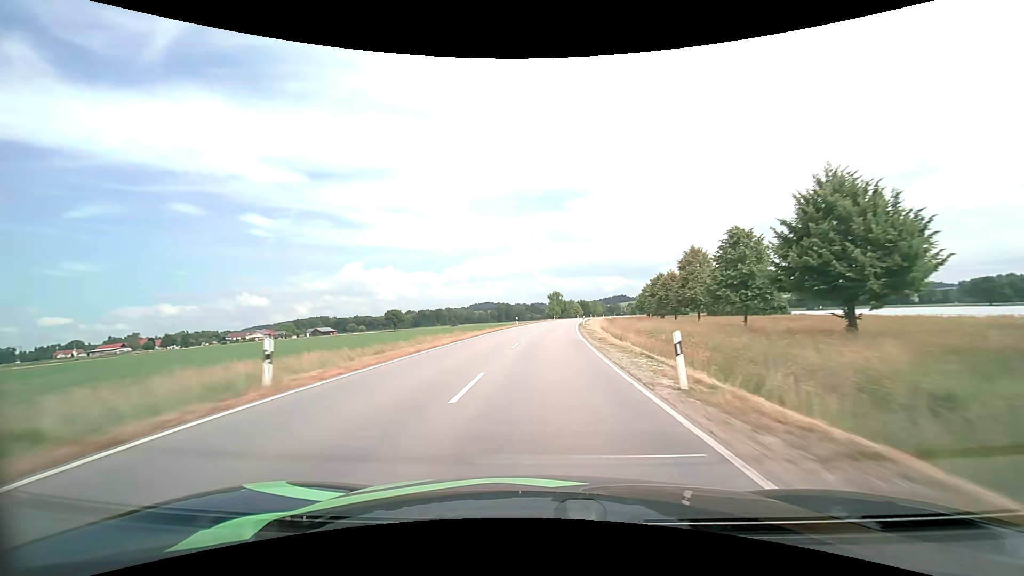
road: tertiary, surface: asphalt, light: Day
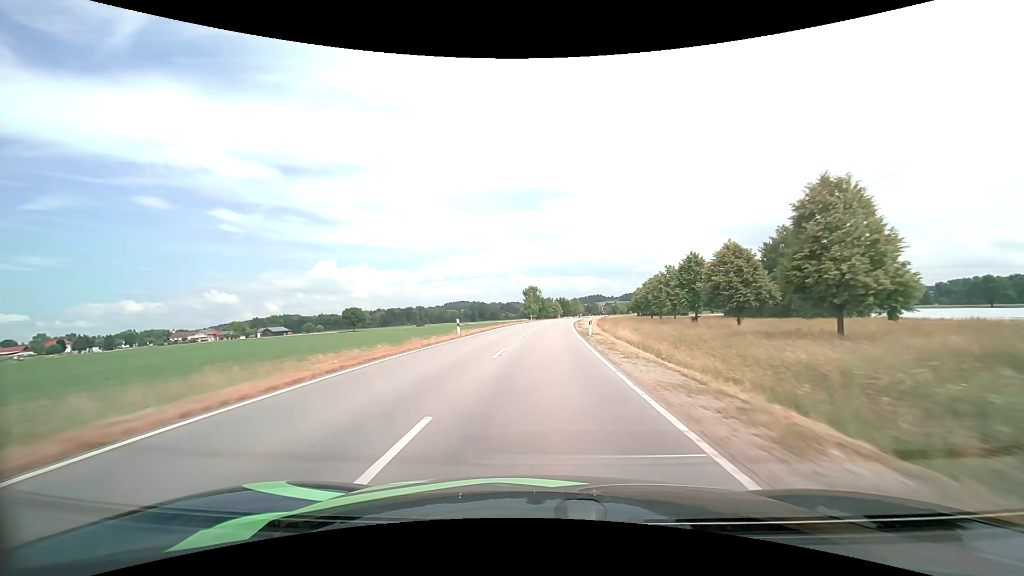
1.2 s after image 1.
(+0.8, +29.6) m; +3°
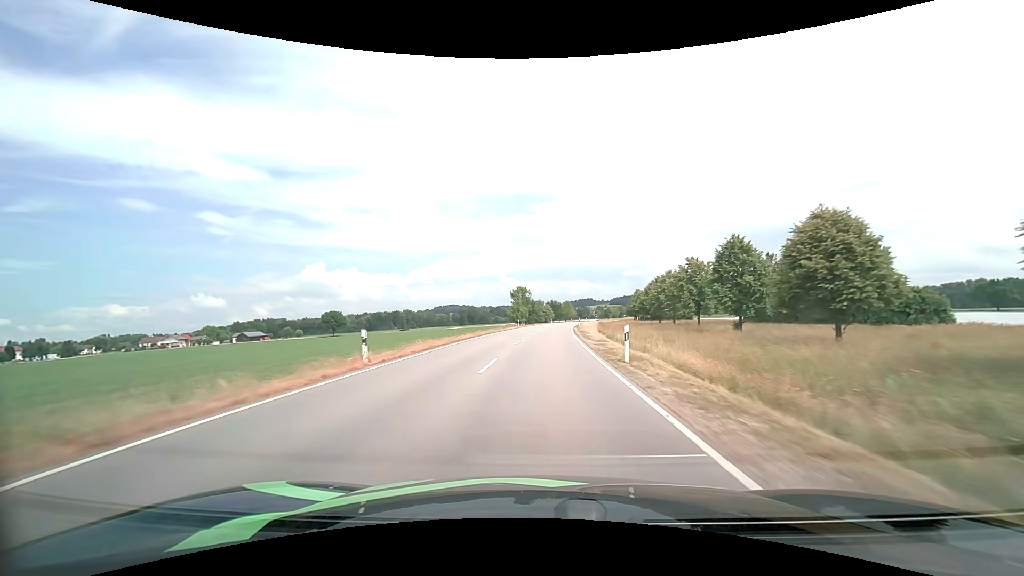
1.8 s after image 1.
(+0.1, +14.8) m; +1°
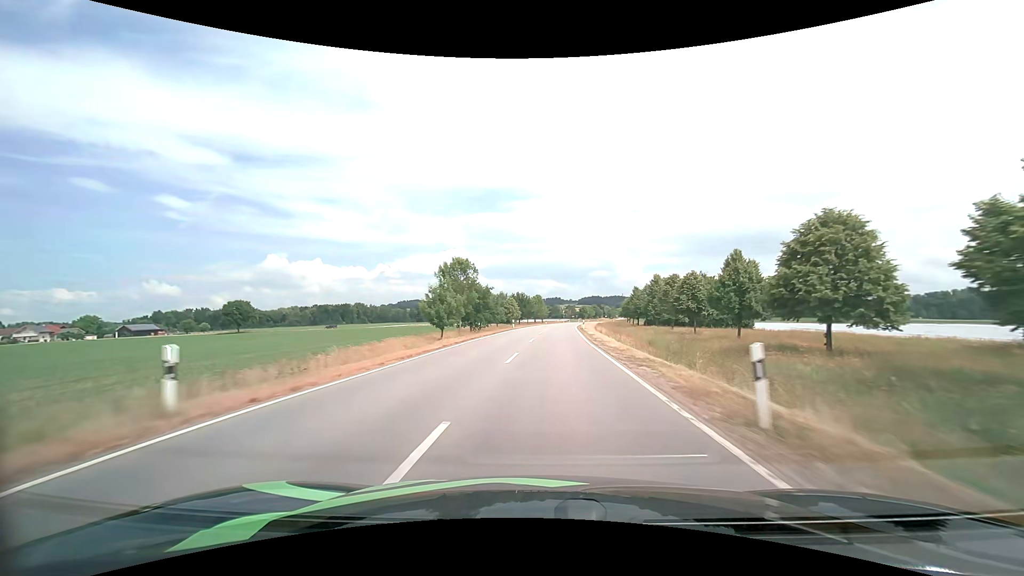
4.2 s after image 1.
(+1.9, +58.1) m; +4°
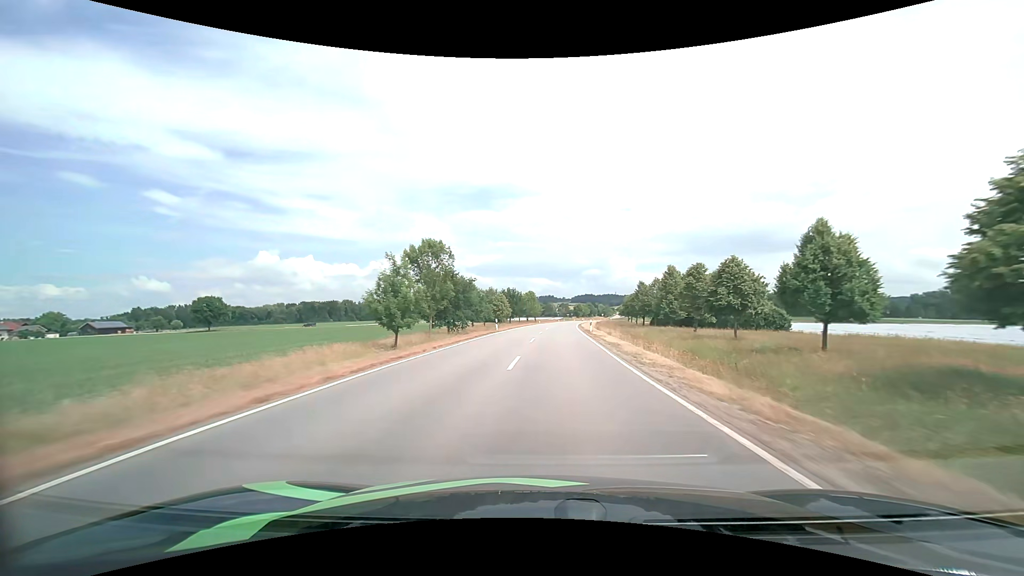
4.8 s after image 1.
(+0.1, +14.4) m; +1°
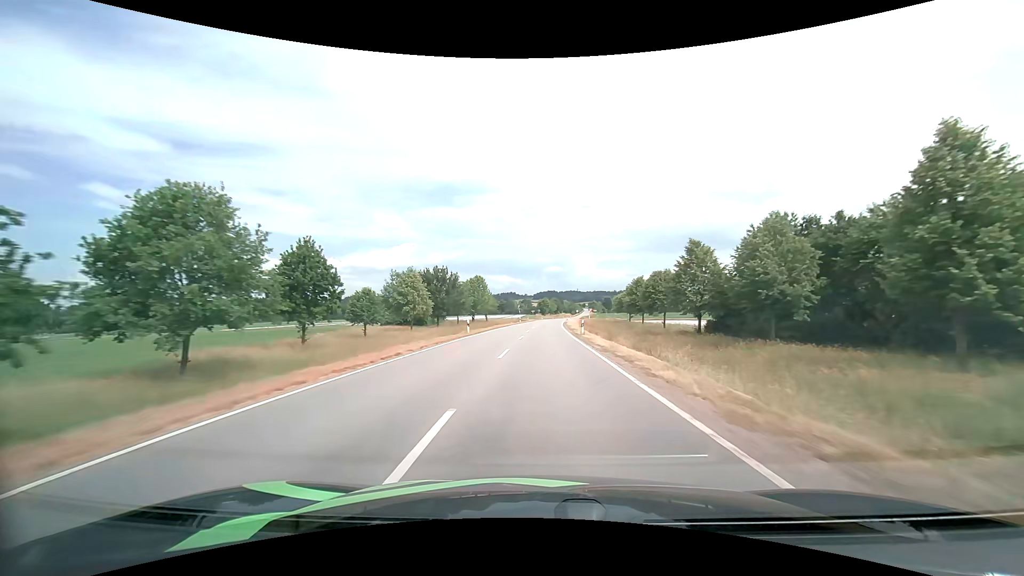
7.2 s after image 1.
(+2.5, +57.9) m; +5°
